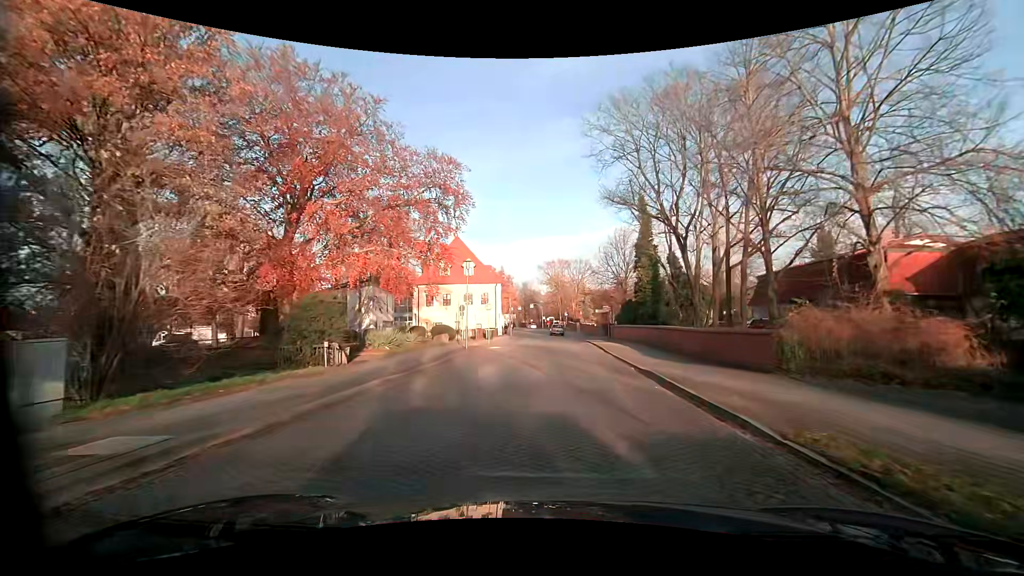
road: residential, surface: sett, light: Day
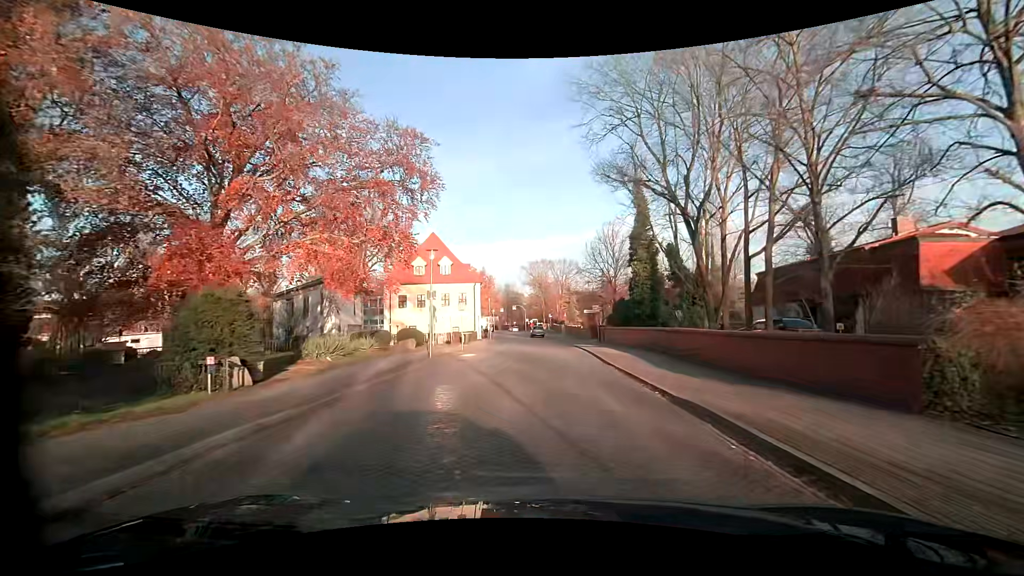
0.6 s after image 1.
(+0.1, +5.1) m; +2°
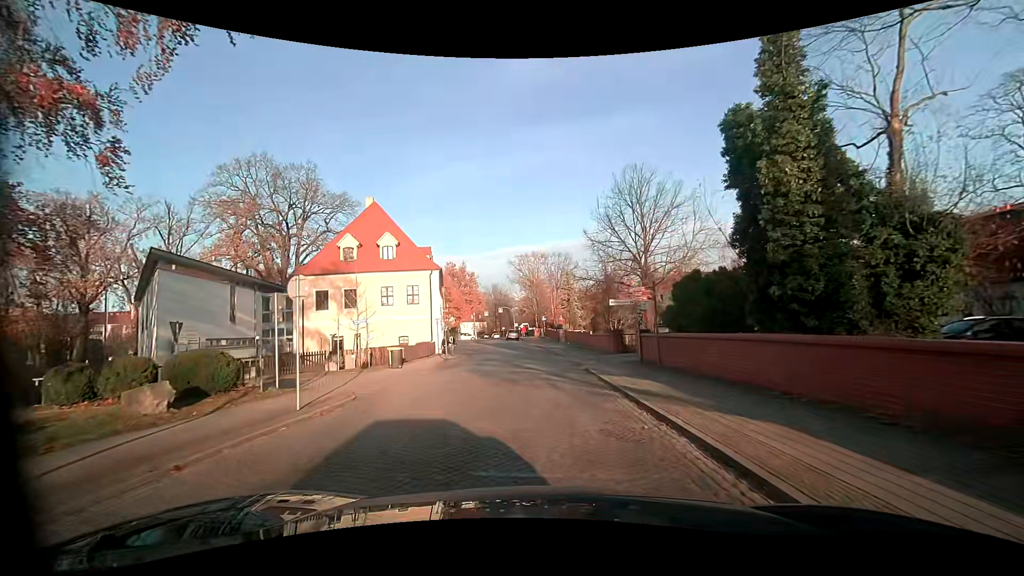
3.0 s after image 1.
(+0.4, +20.3) m; 0°
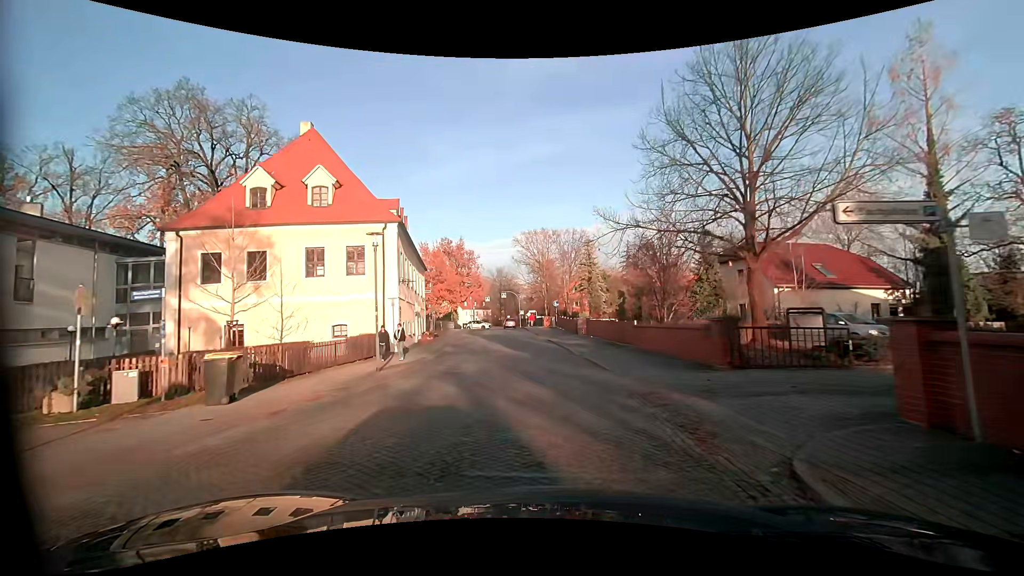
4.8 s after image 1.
(-0.1, +15.2) m; -2°
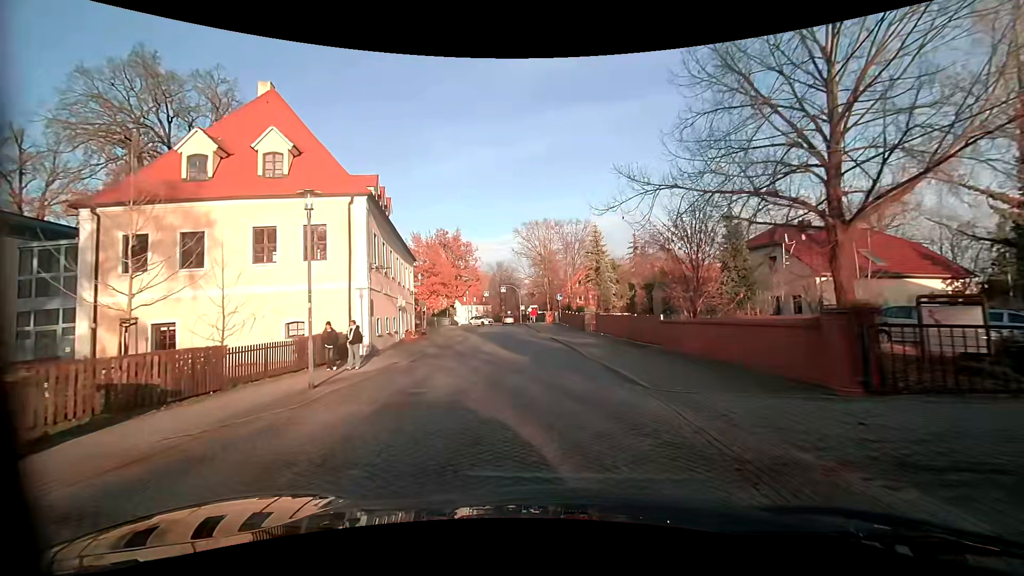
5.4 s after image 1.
(+0.1, +5.1) m; +1°
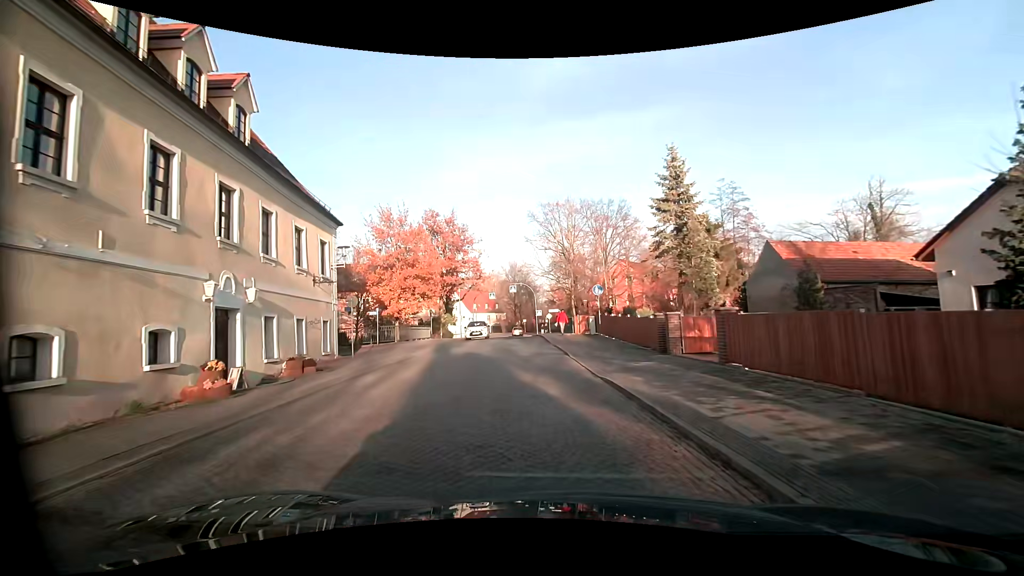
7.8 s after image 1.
(-0.4, +20.3) m; -3°
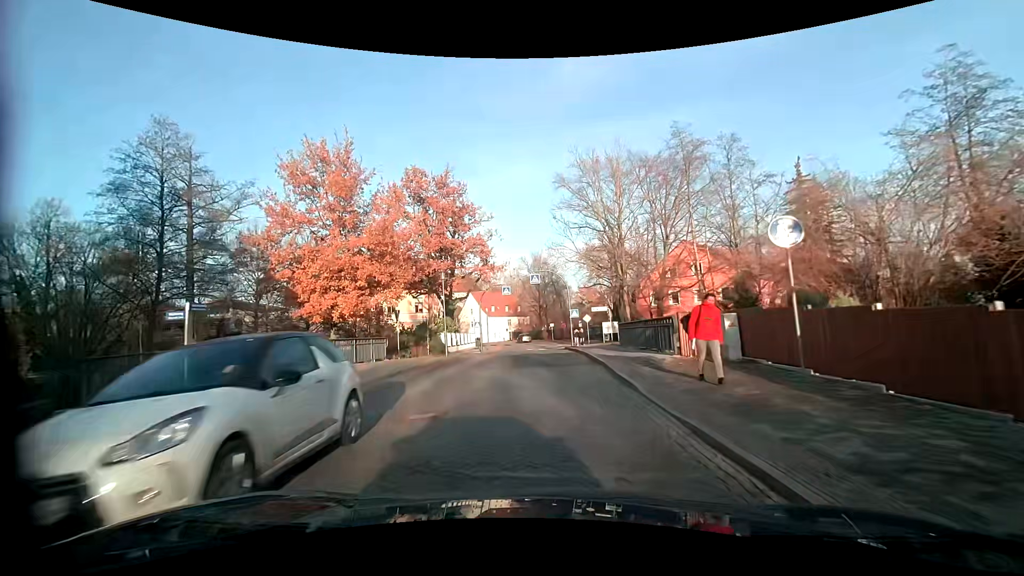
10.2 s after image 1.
(-0.7, +19.5) m; -3°
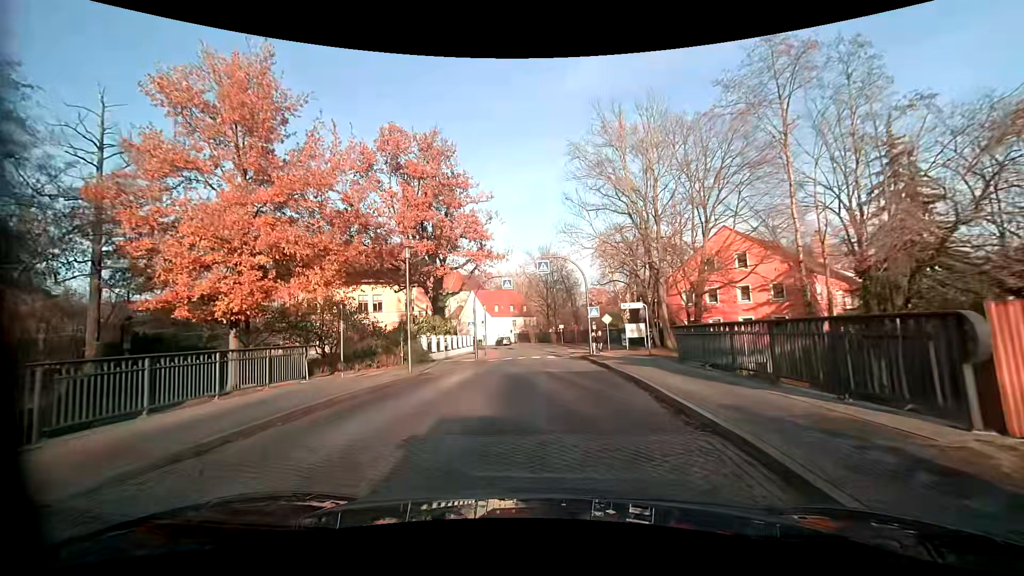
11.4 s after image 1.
(0.0, +9.2) m; -1°
(0, +10) (+1, +20) (+1, +30) (+1, +40) (+2, +50) (+2, +60) (0, +70) (-3, +79) (-7, +88) (-13, +97) m
